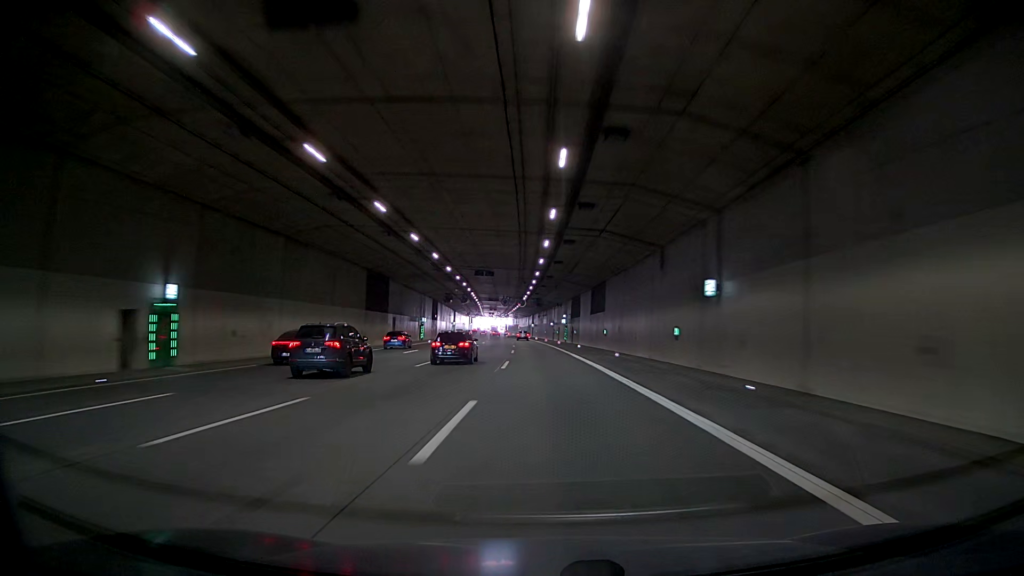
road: motorway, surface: asphalt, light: Day
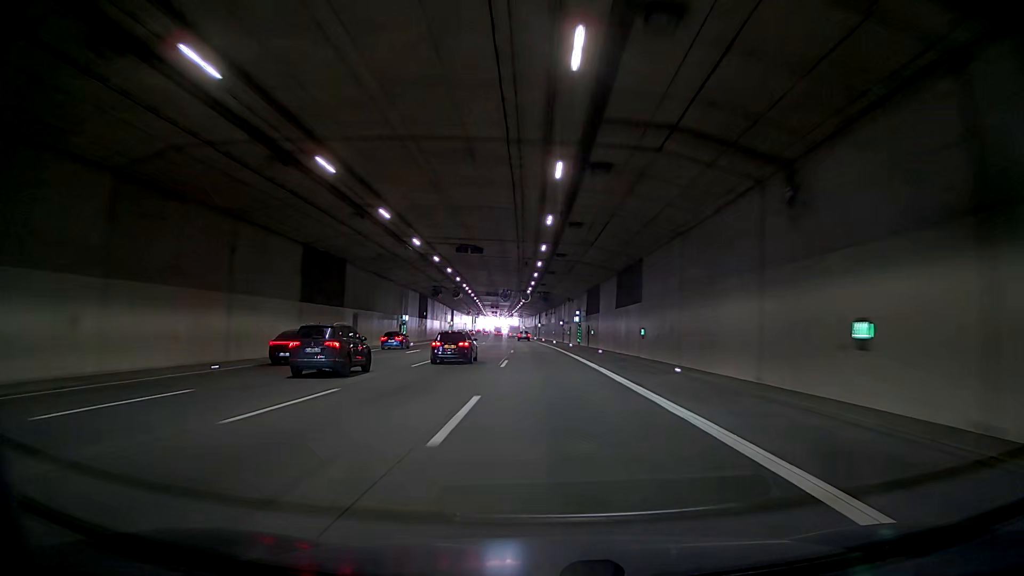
(0.0, +17.1) m; 0°
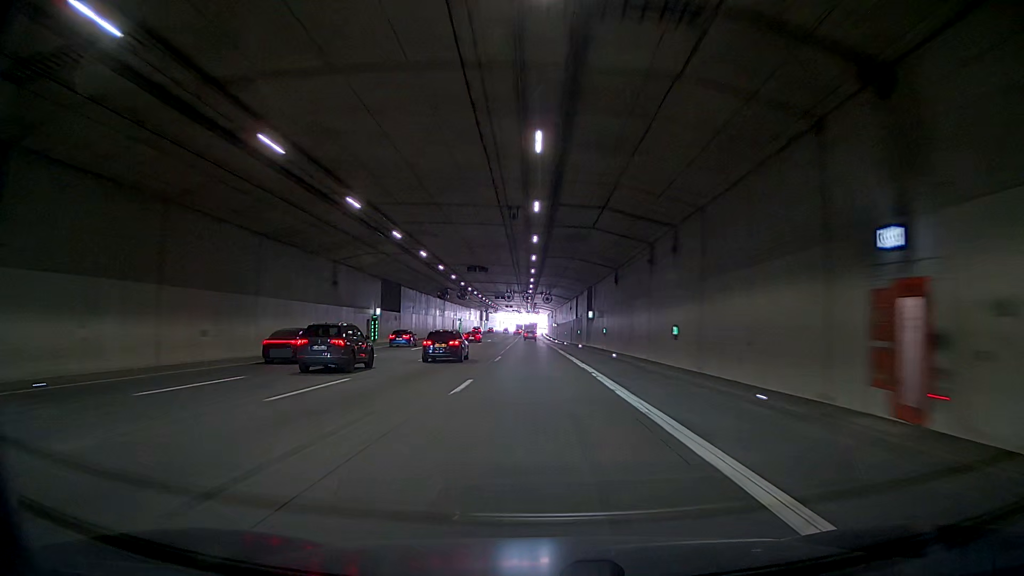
(0.0, +86.3) m; 0°
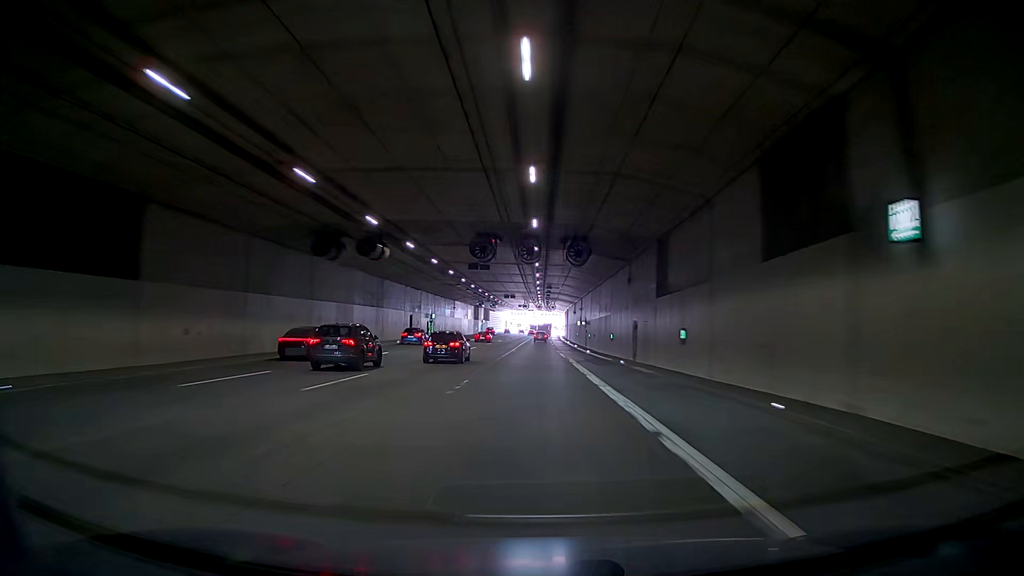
(0.0, +51.7) m; 0°
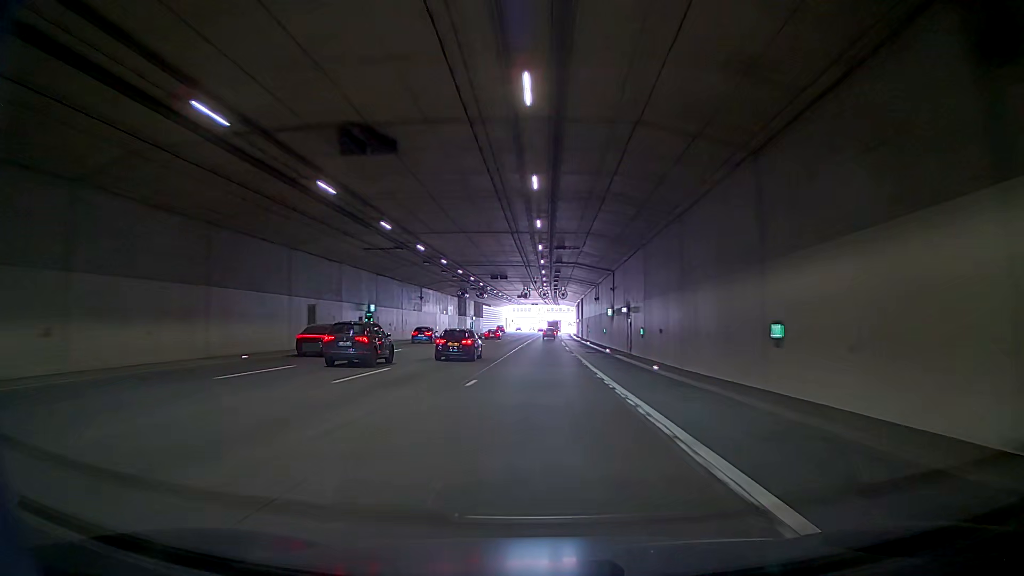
(0.0, +34.6) m; 0°
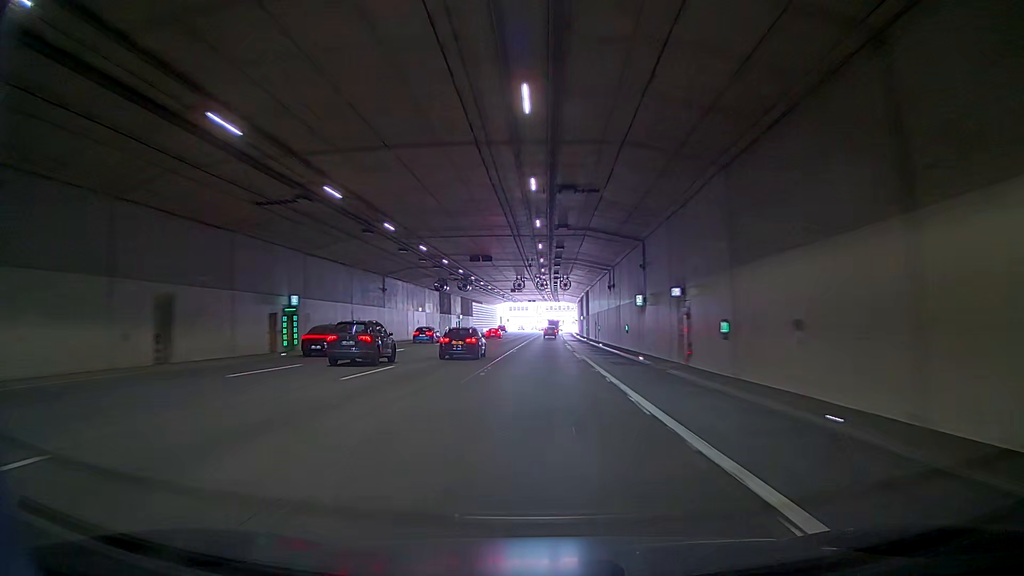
(0.0, +17.4) m; 0°
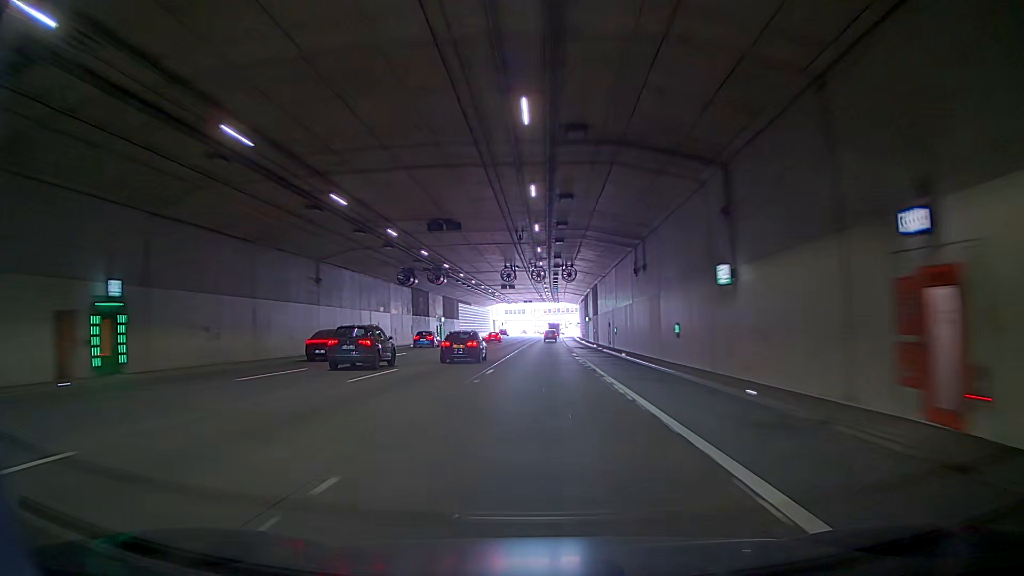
(0.0, +17.5) m; 0°
